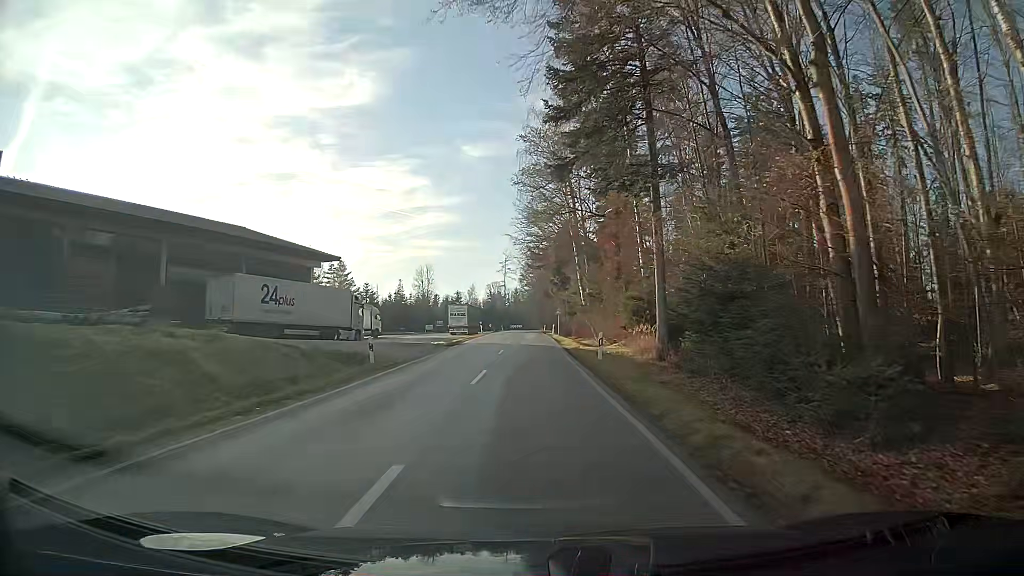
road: tertiary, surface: asphalt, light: Day
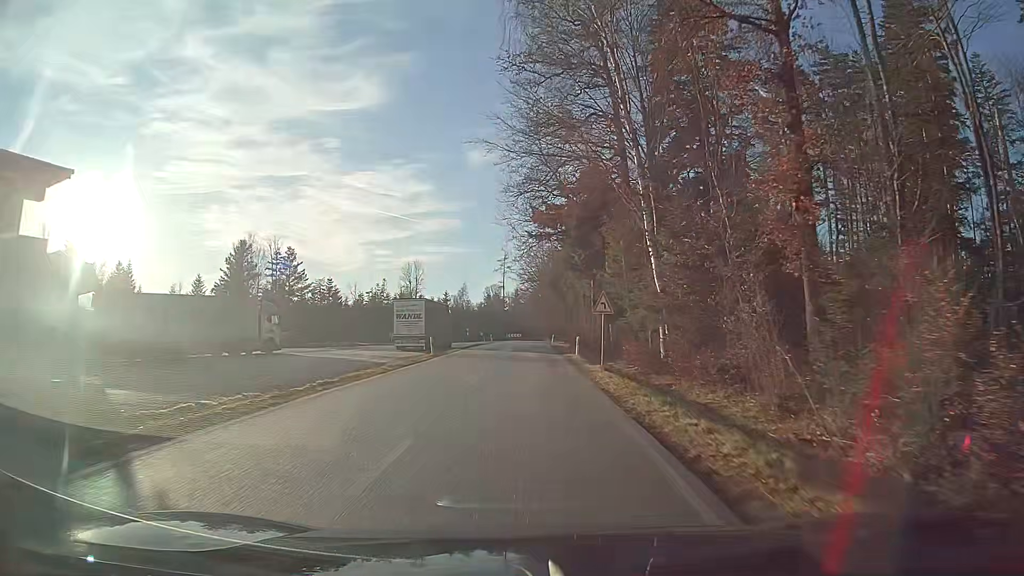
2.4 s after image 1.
(+0.3, +35.6) m; +1°
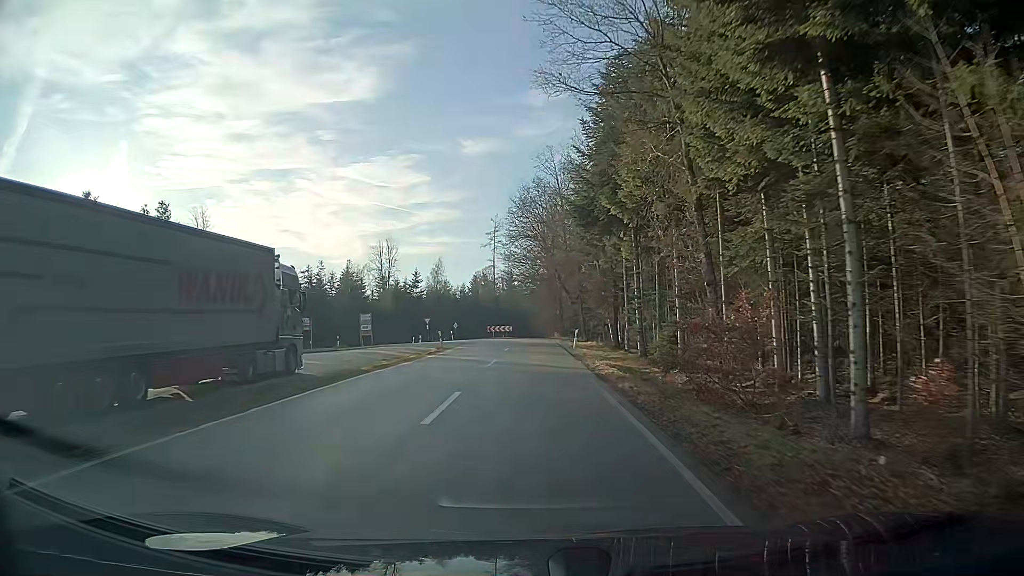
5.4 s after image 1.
(0.0, +44.1) m; 0°
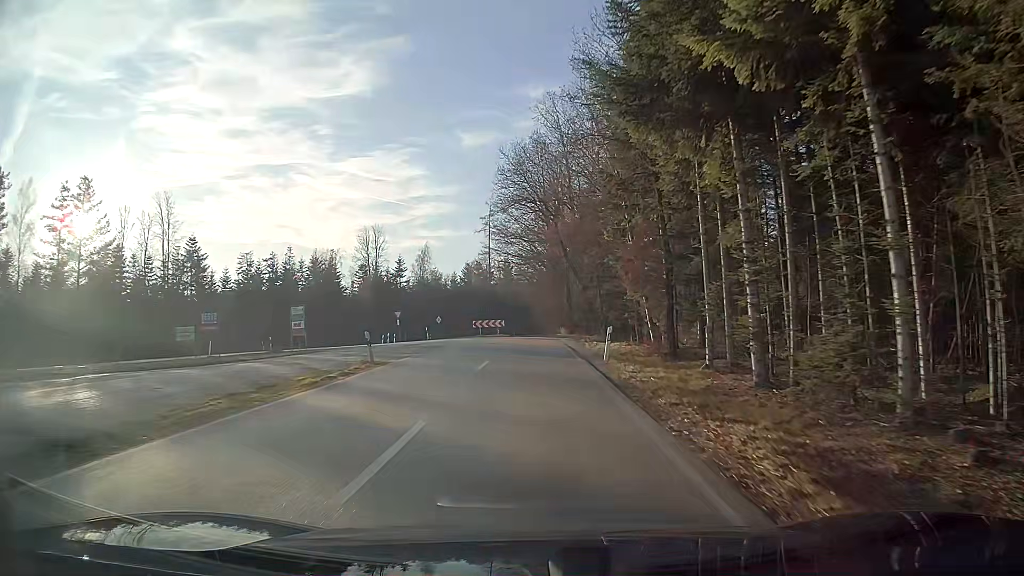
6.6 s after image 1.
(+0.1, +15.9) m; +1°
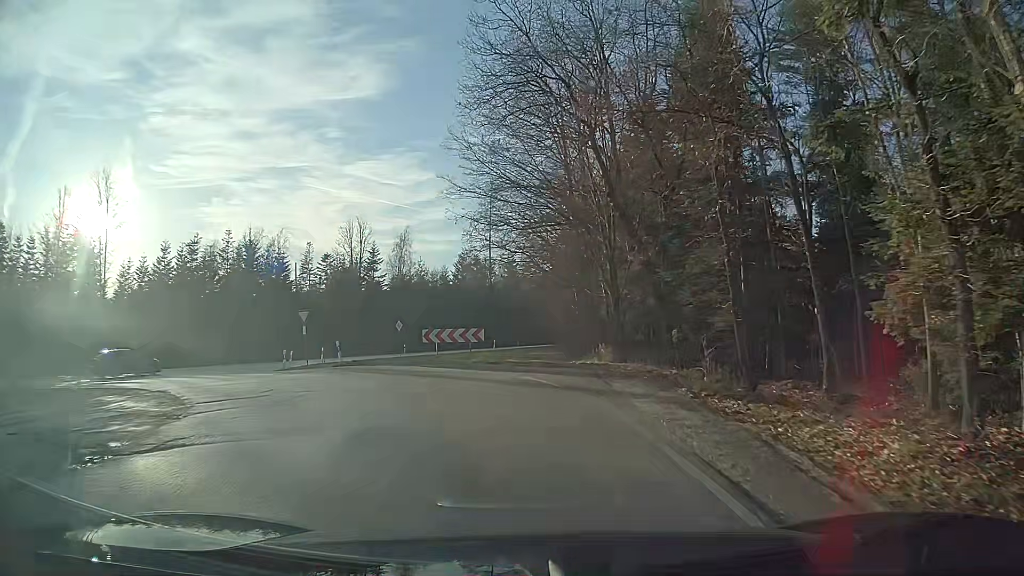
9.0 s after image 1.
(-0.3, +25.4) m; -3°
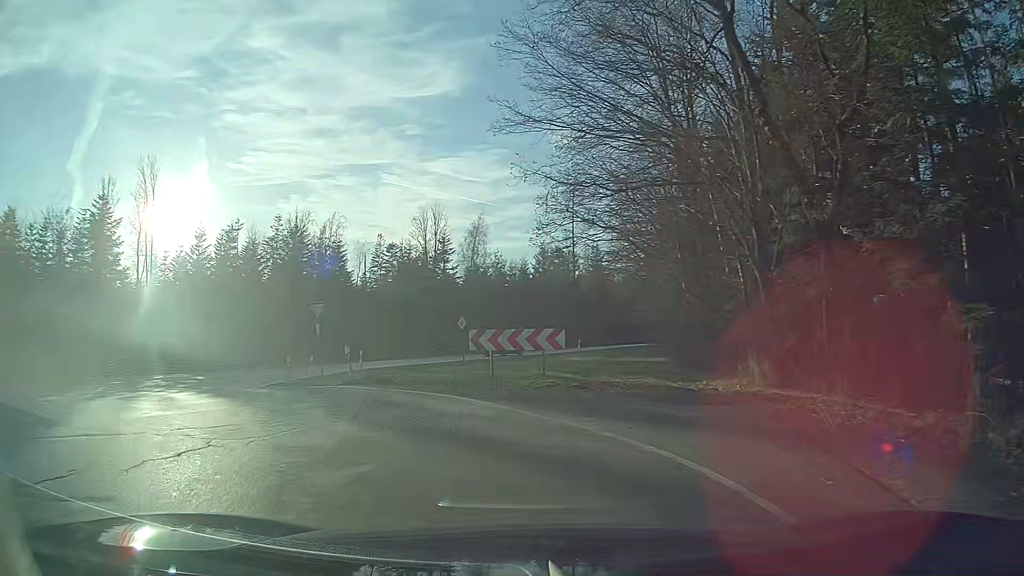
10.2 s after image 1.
(-0.5, +9.1) m; -10°
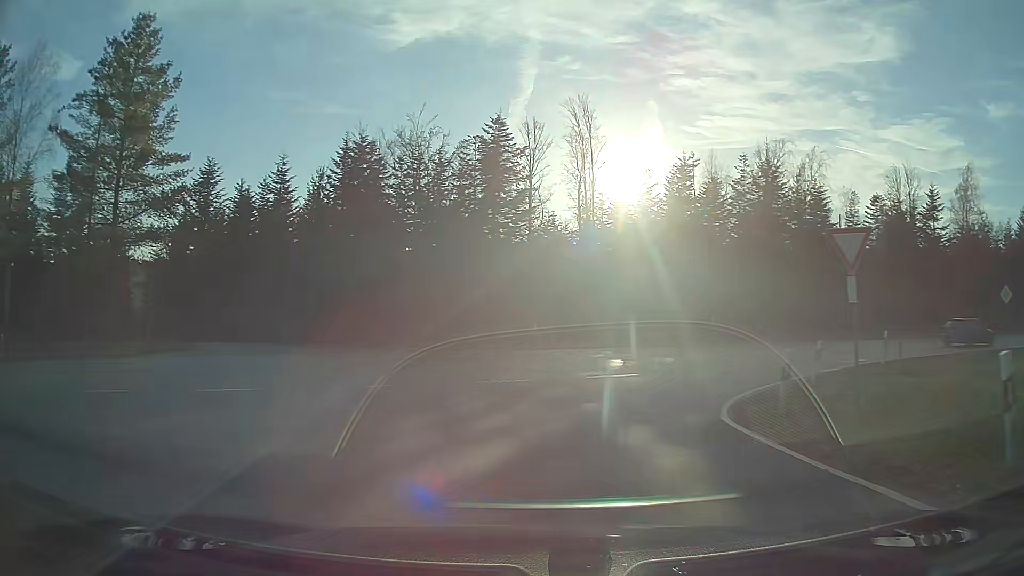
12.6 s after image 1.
(-4.3, +12.9) m; -39°
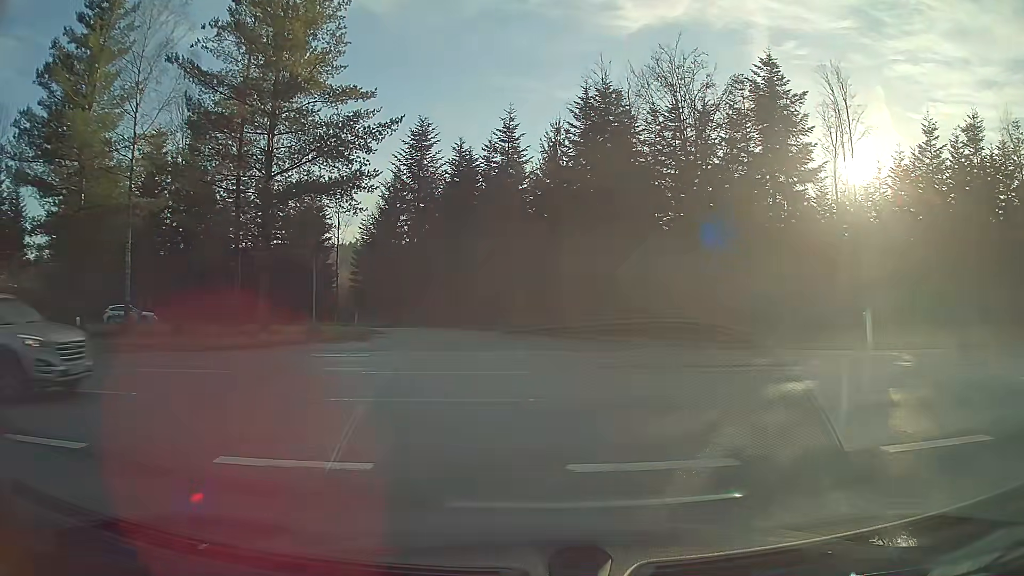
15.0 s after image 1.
(-1.6, +8.5) m; -19°
